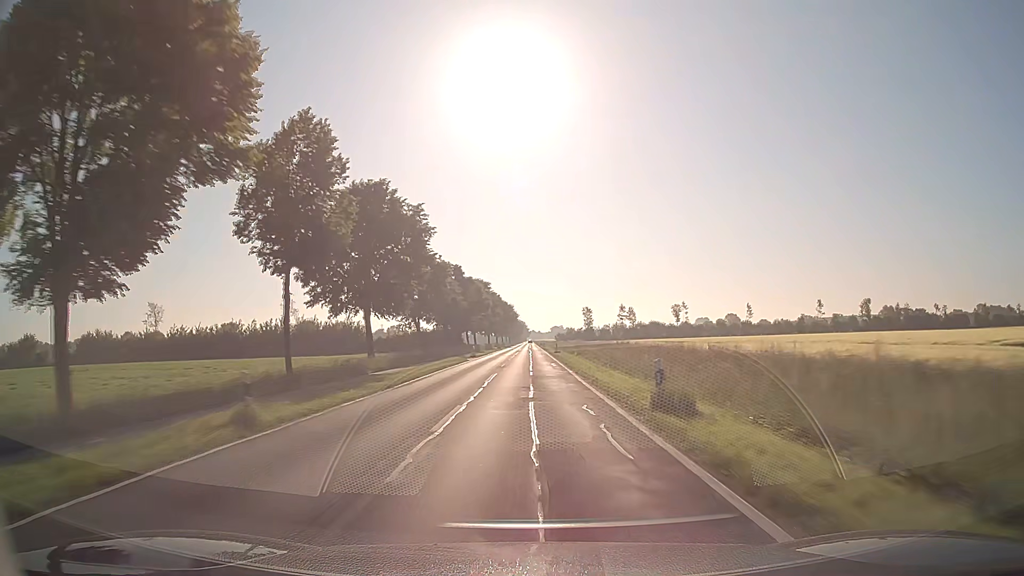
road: secondary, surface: asphalt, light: Day
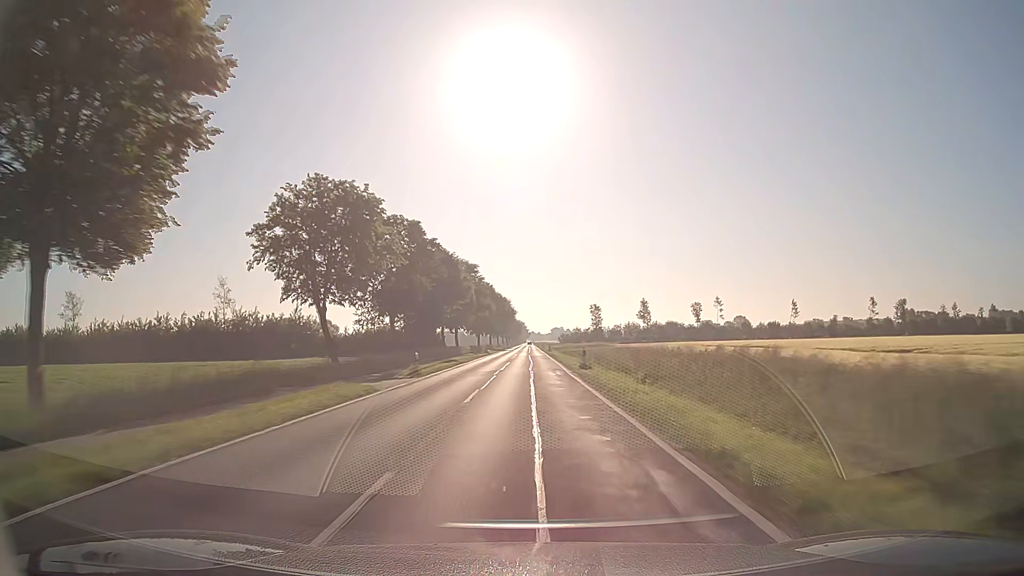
(-0.1, +31.4) m; 0°
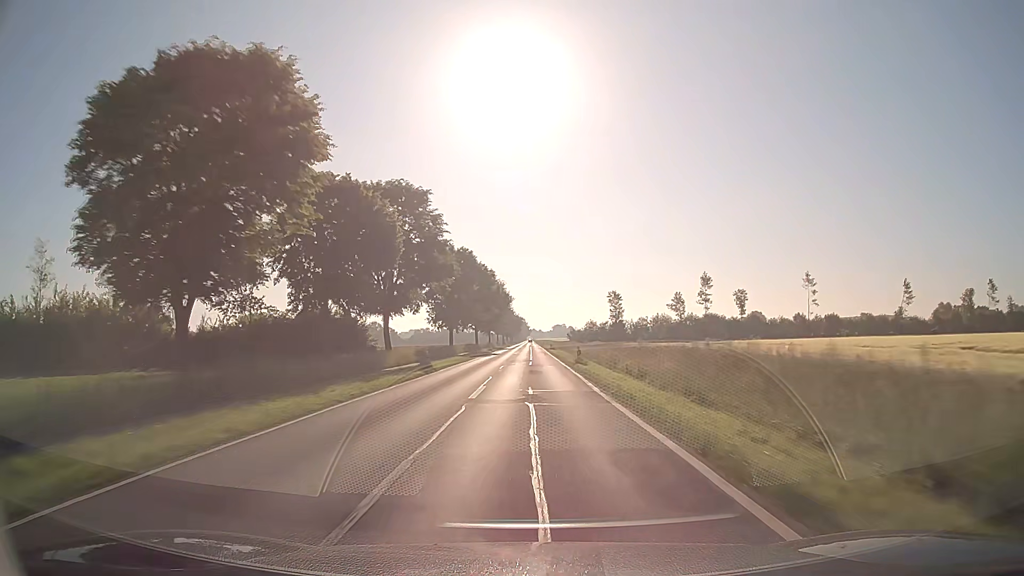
(0.0, +47.2) m; 0°
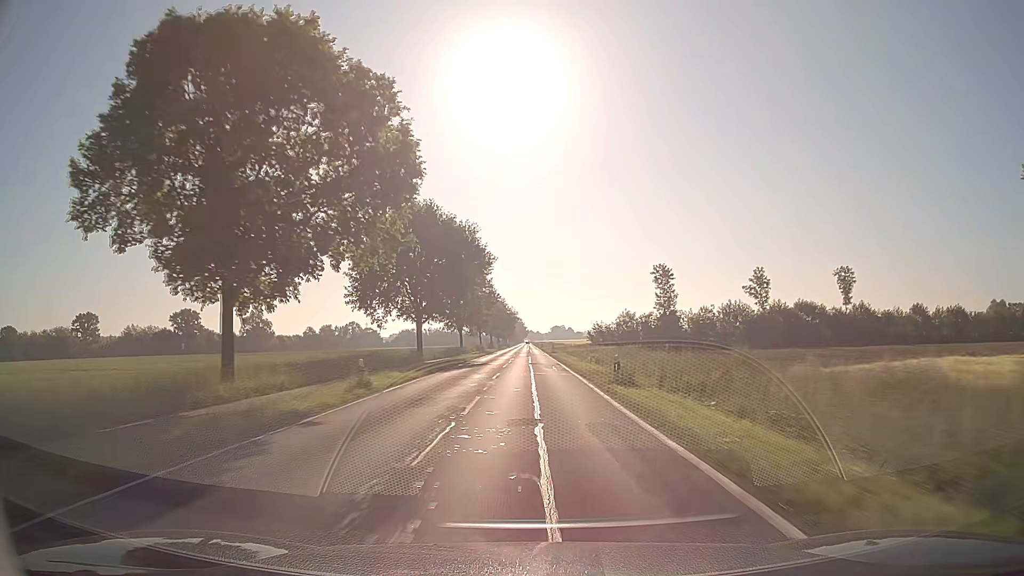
(0.0, +63.2) m; 0°
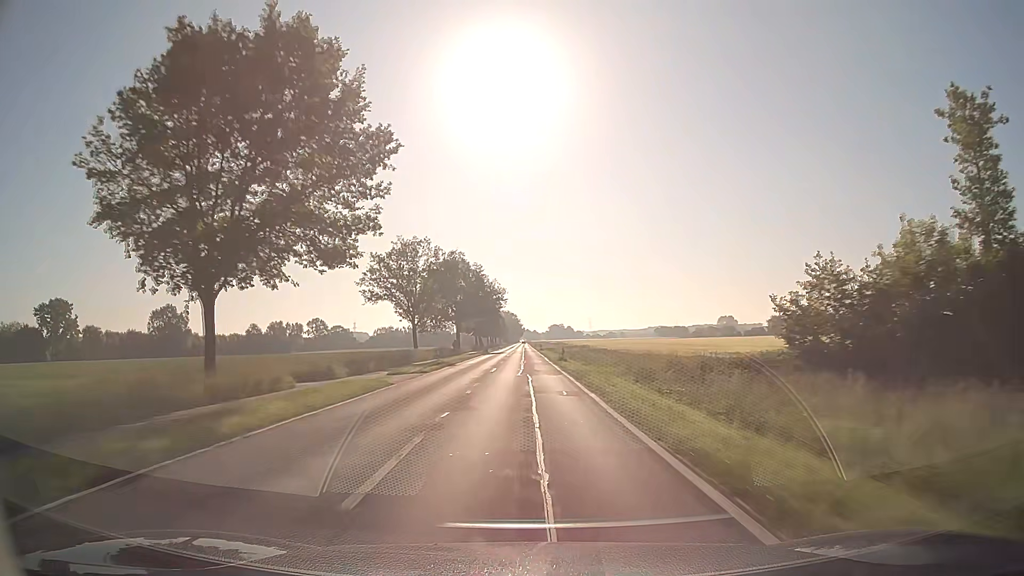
(-0.1, +78.9) m; 0°
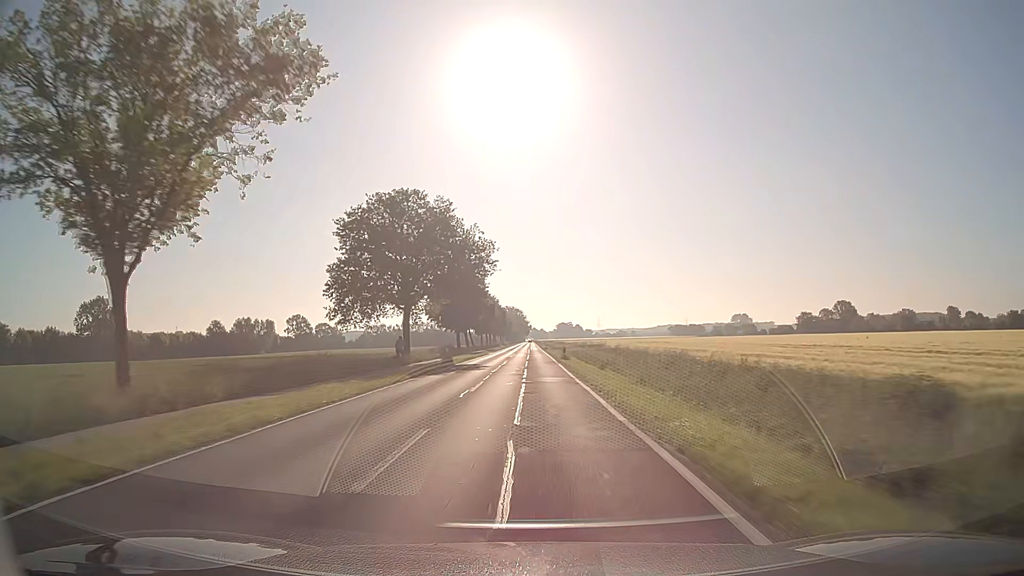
(0.0, +47.4) m; 0°
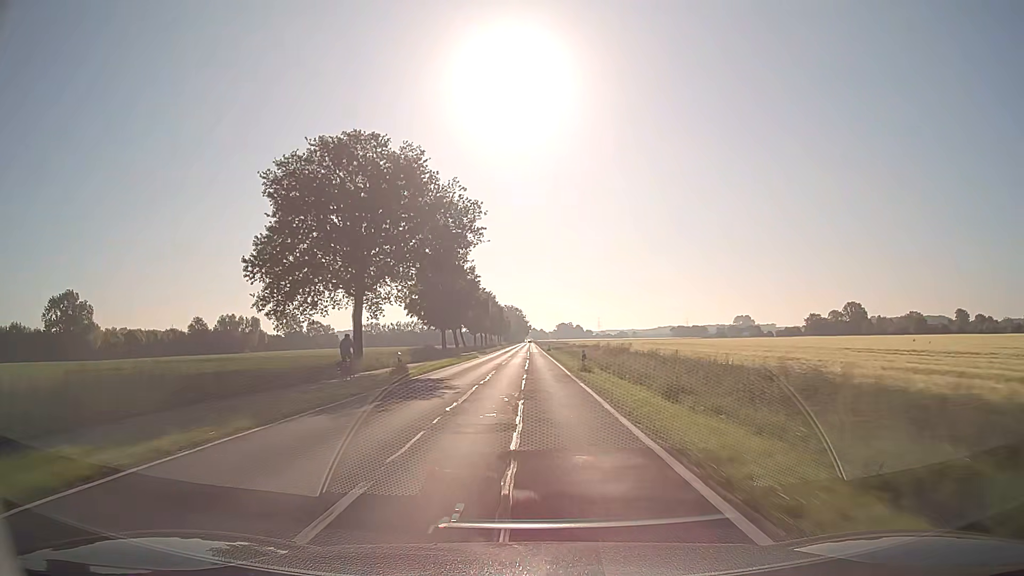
(0.0, +15.8) m; 0°
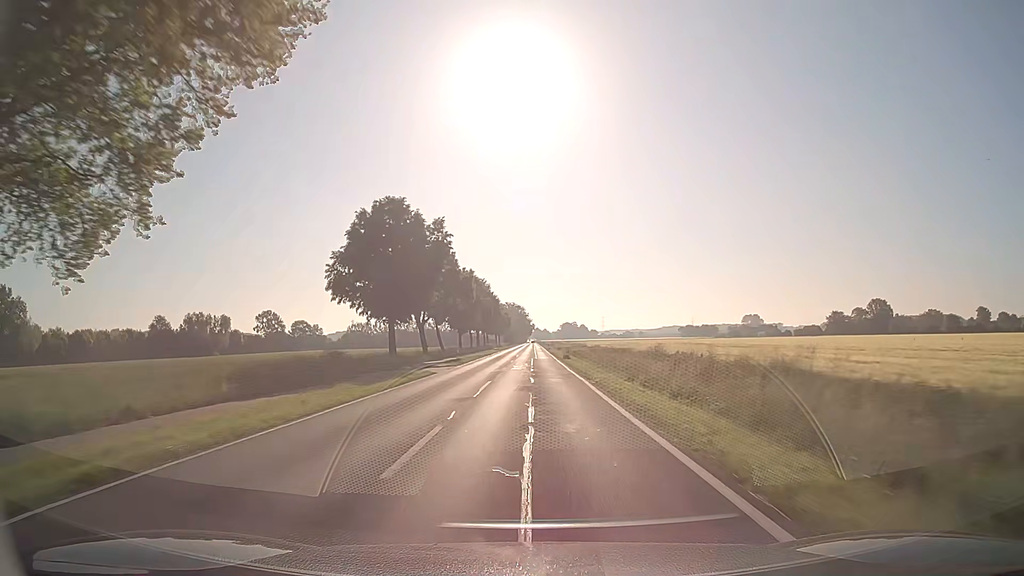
(0.0, +31.6) m; 0°
